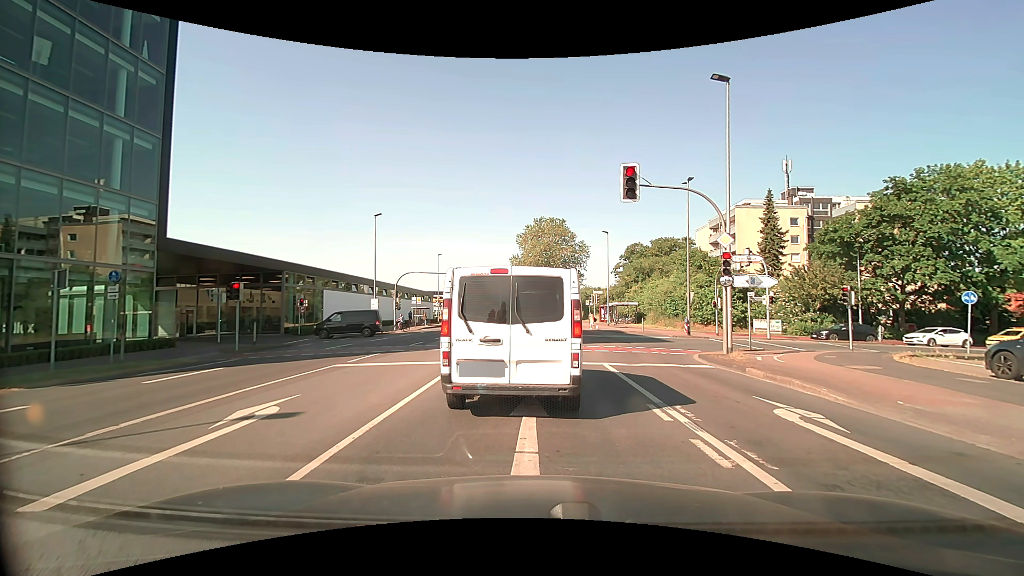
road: secondary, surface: asphalt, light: Day
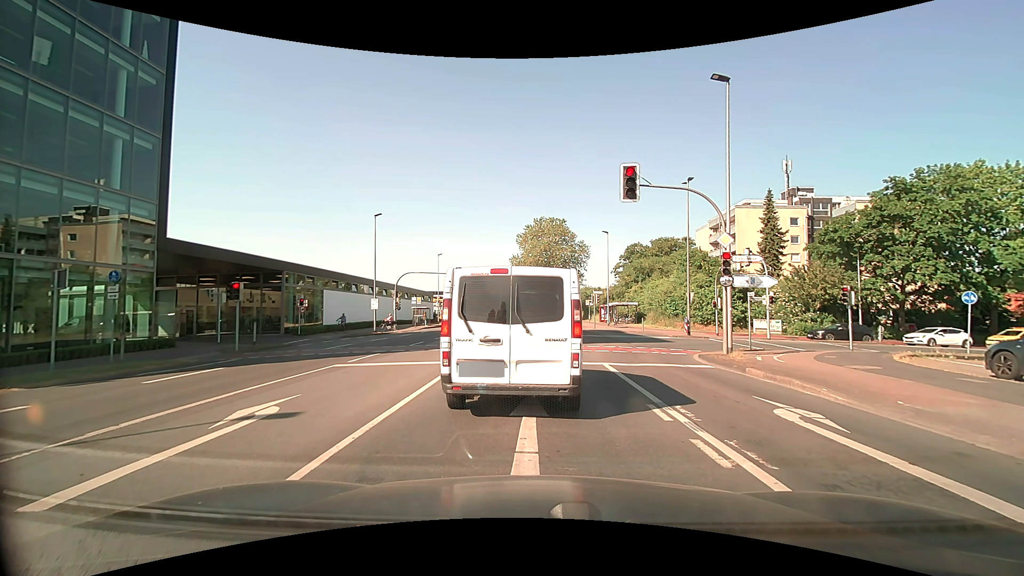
(0.0, 0.0) m; 0°
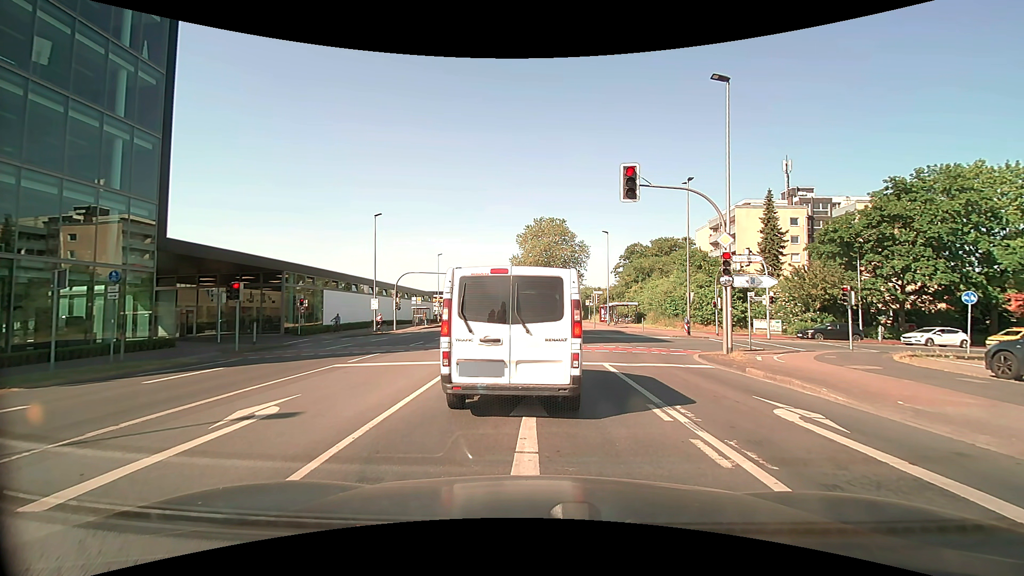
(0.0, 0.0) m; 0°
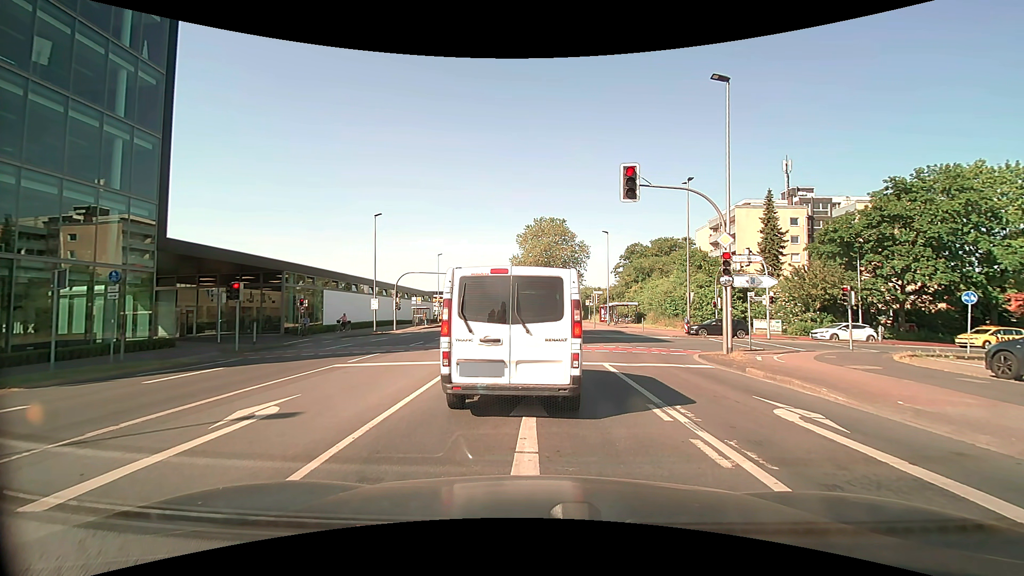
(0.0, 0.0) m; 0°
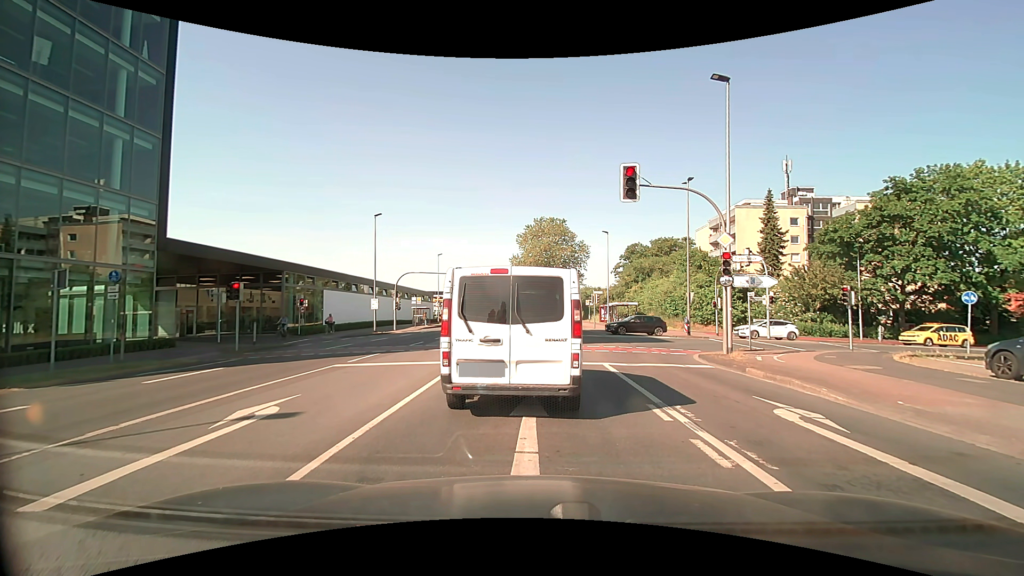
(0.0, 0.0) m; 0°
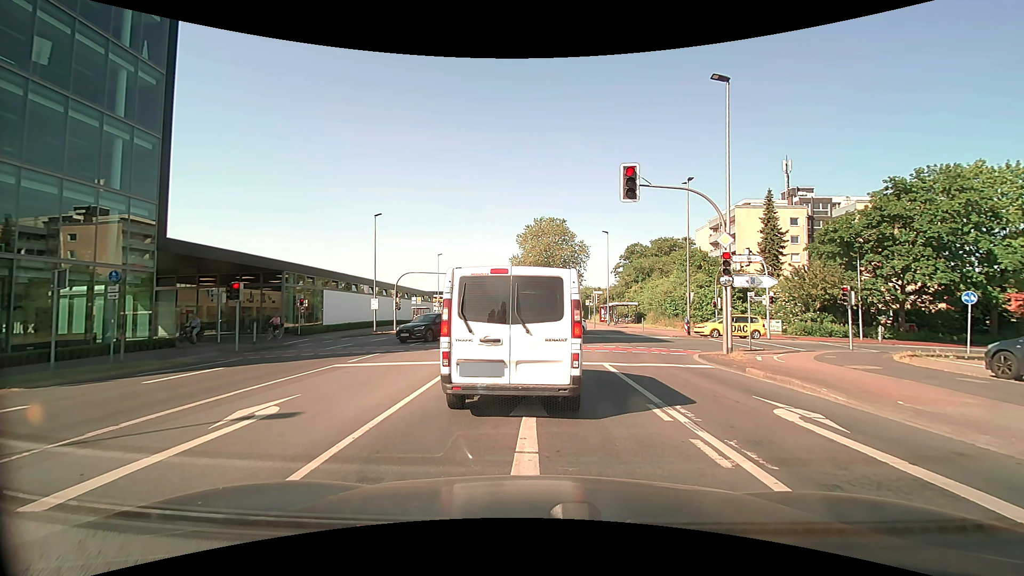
(0.0, 0.0) m; 0°
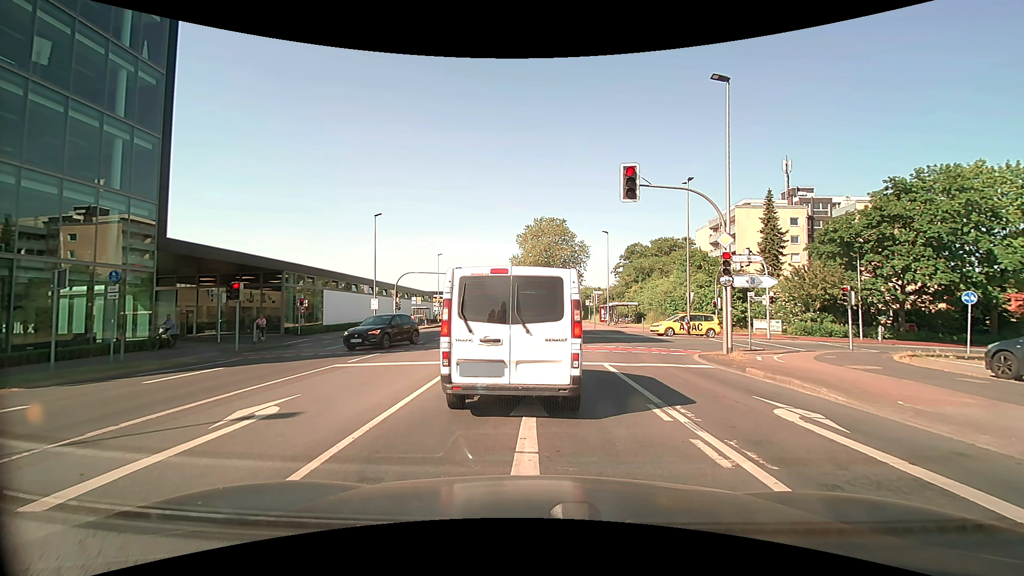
(0.0, 0.0) m; 0°
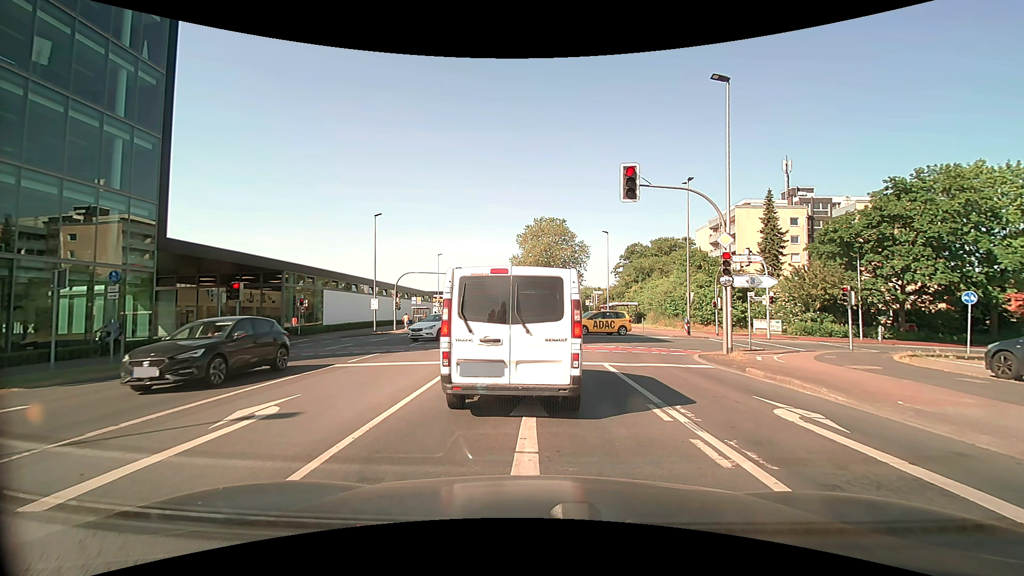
(0.0, 0.0) m; 0°
(0, +10) (-1, +20) (-1, +30) (-1, +40) (-1, +50) (-2, +60) (-2, +70) (-2, +80) (-3, +90) (-3, +100) m
